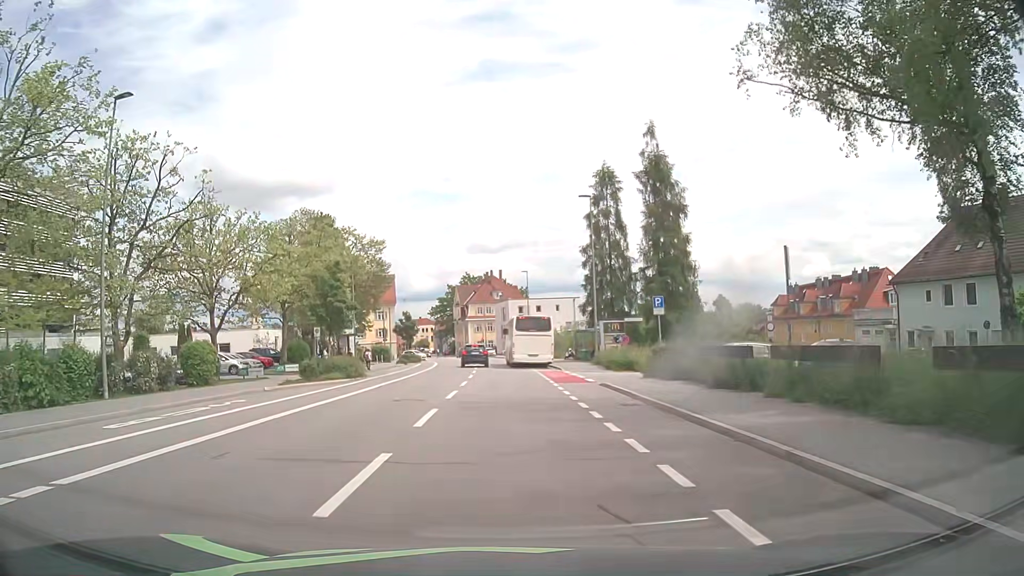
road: tertiary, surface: asphalt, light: Day
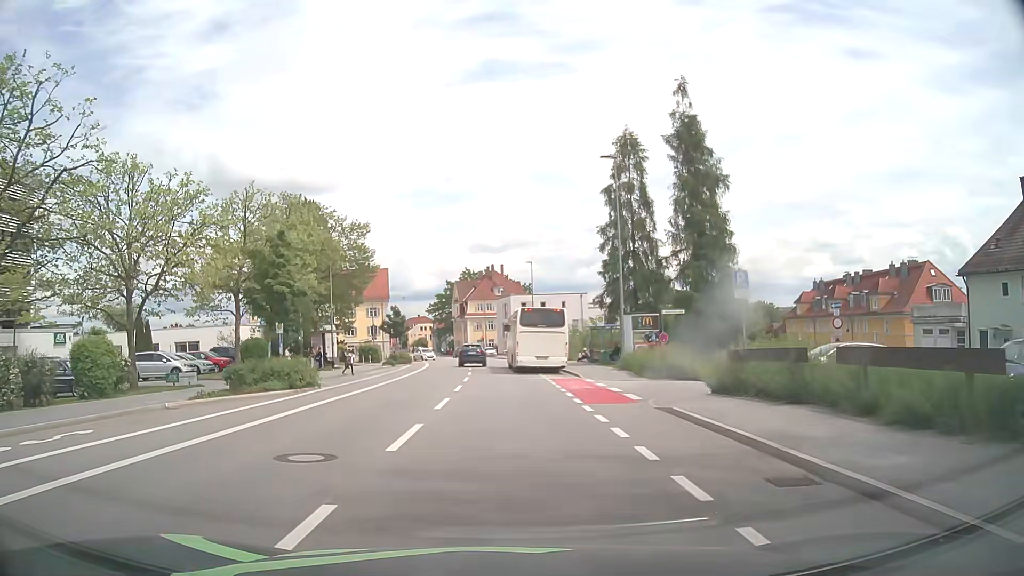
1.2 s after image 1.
(0.0, +8.6) m; -1°
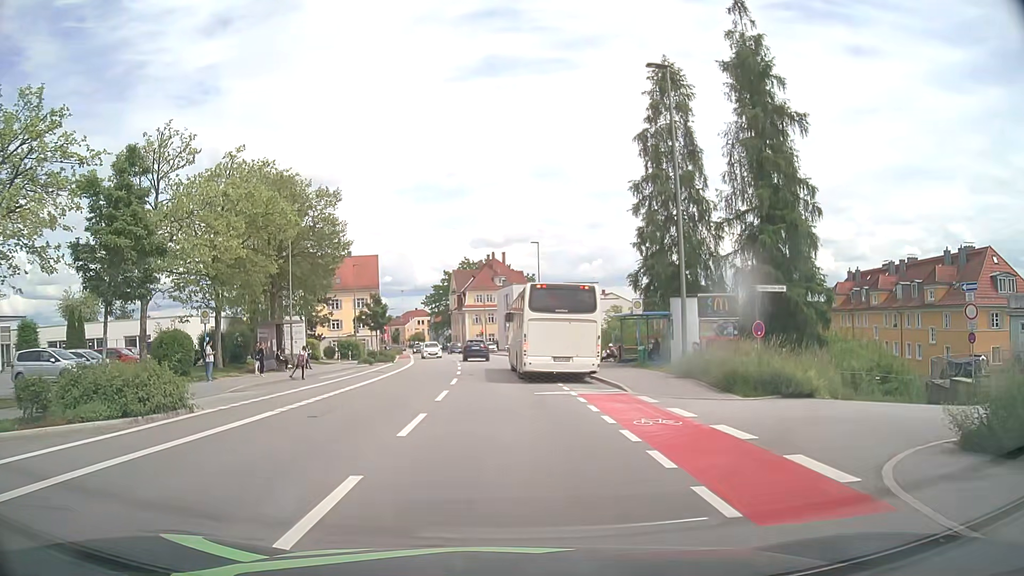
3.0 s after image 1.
(+0.1, +10.7) m; 0°
(0, +10) (-1, +20) (-2, +30) (-2, +40) (-2, +50) (-2, +60) (-3, +70) (-5, +80) (-6, +90) (-8, +99) m
